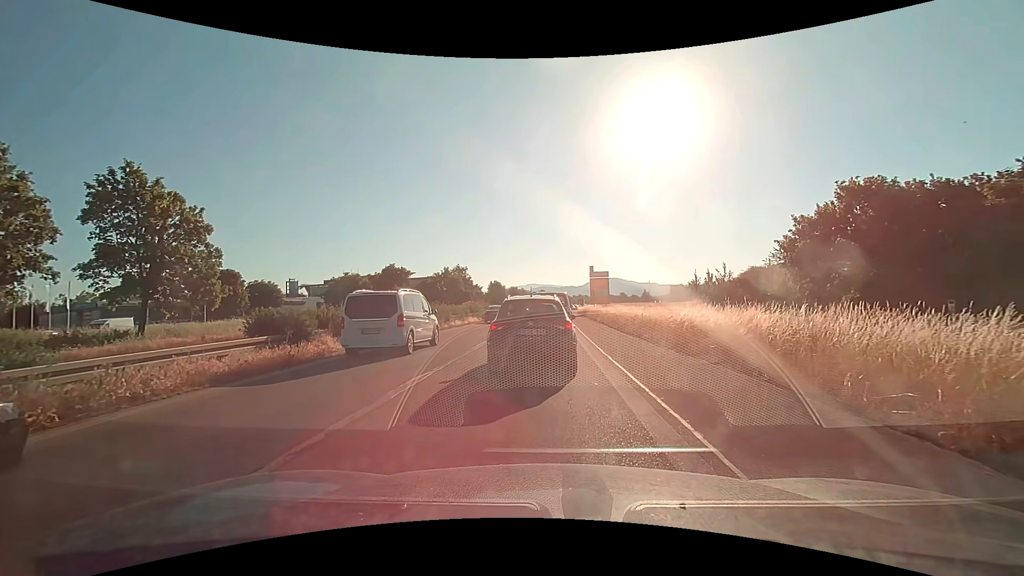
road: trunk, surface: asphalt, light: Day
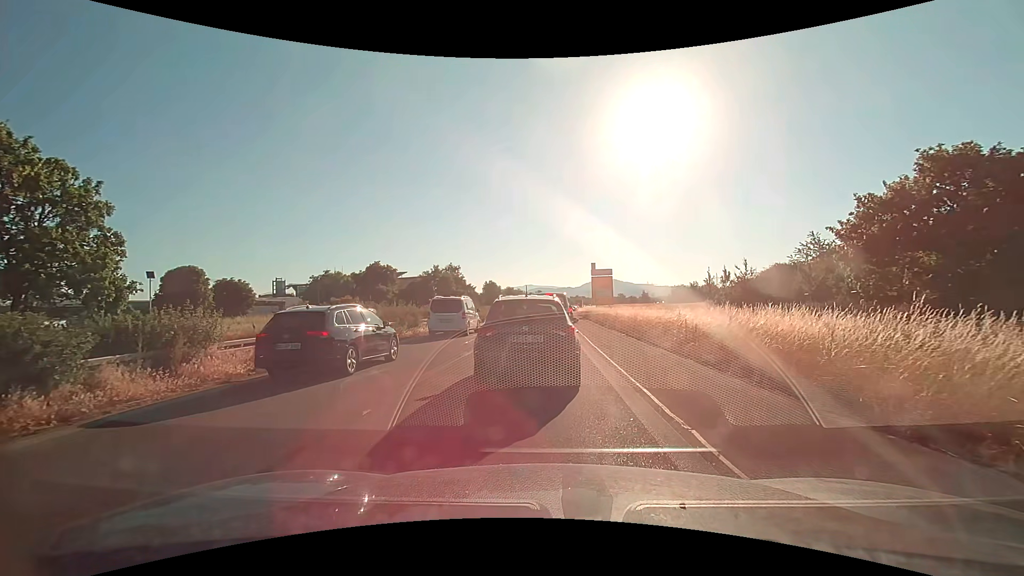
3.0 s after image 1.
(0.0, +7.5) m; -1°
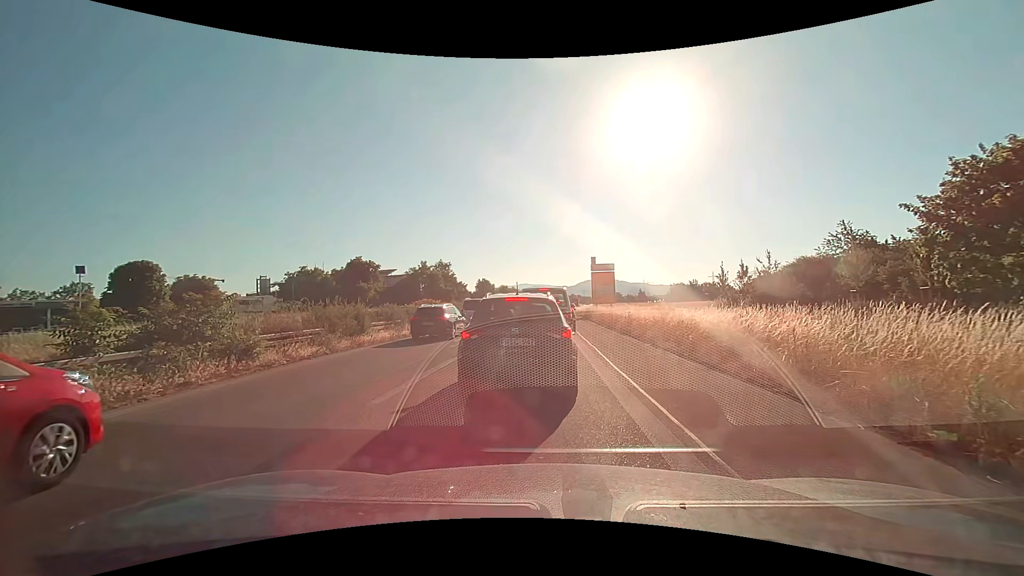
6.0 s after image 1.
(+0.1, +6.9) m; +2°
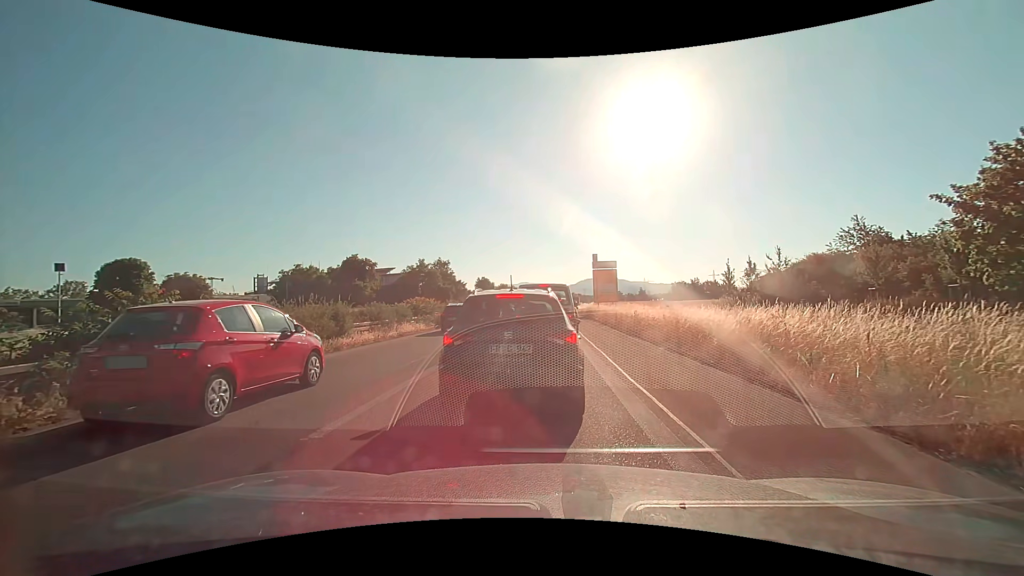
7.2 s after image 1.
(0.0, +1.8) m; 0°
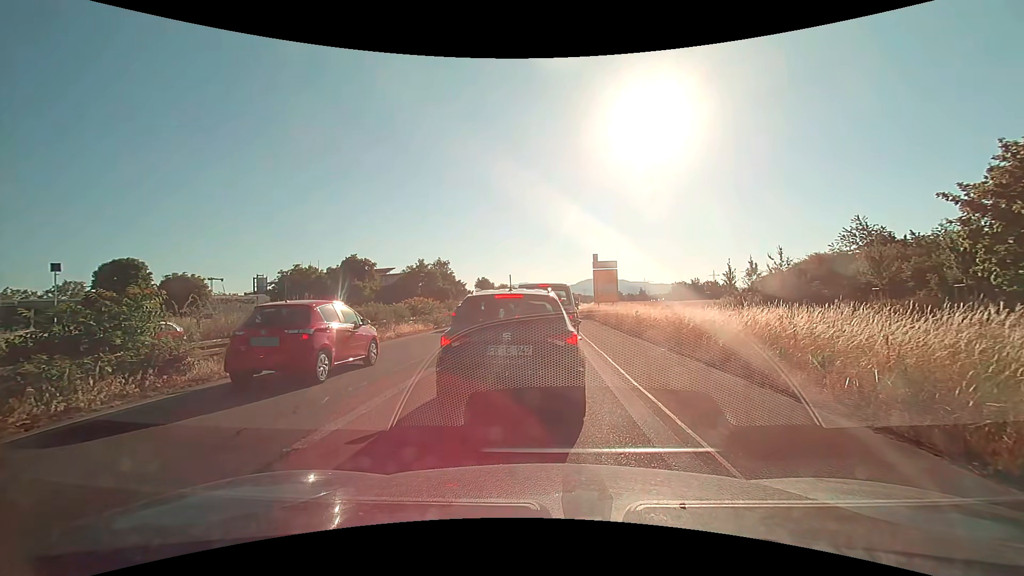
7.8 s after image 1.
(0.0, +0.3) m; 0°
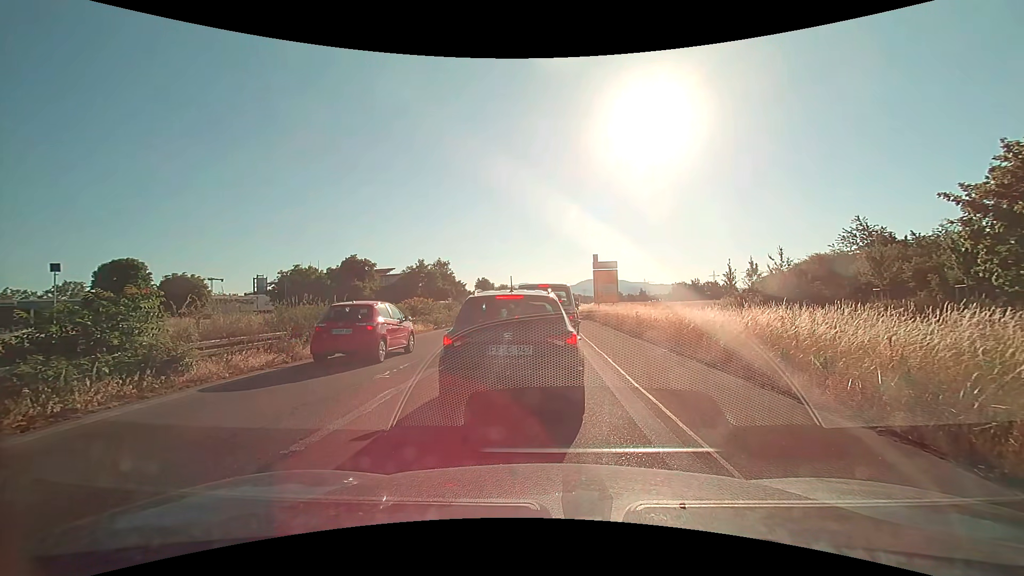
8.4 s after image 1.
(0.0, +0.1) m; 0°
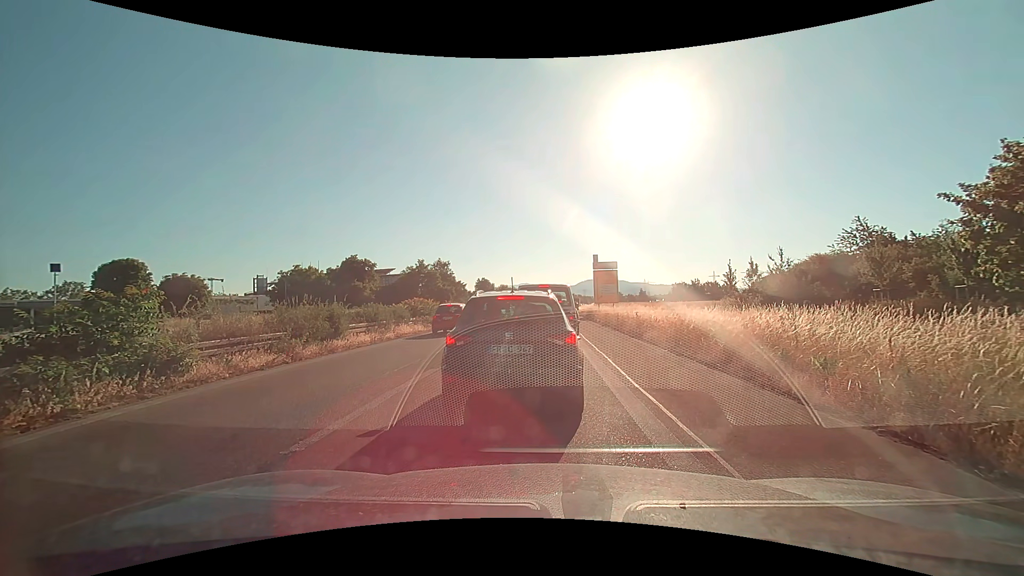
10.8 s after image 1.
(0.0, +0.1) m; 0°
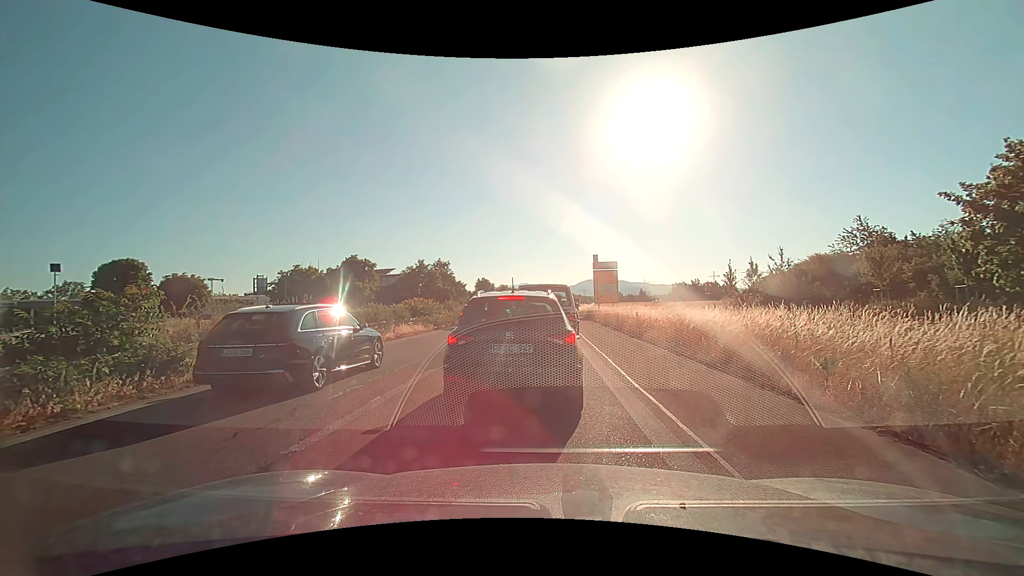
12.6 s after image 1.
(0.0, 0.0) m; 0°
